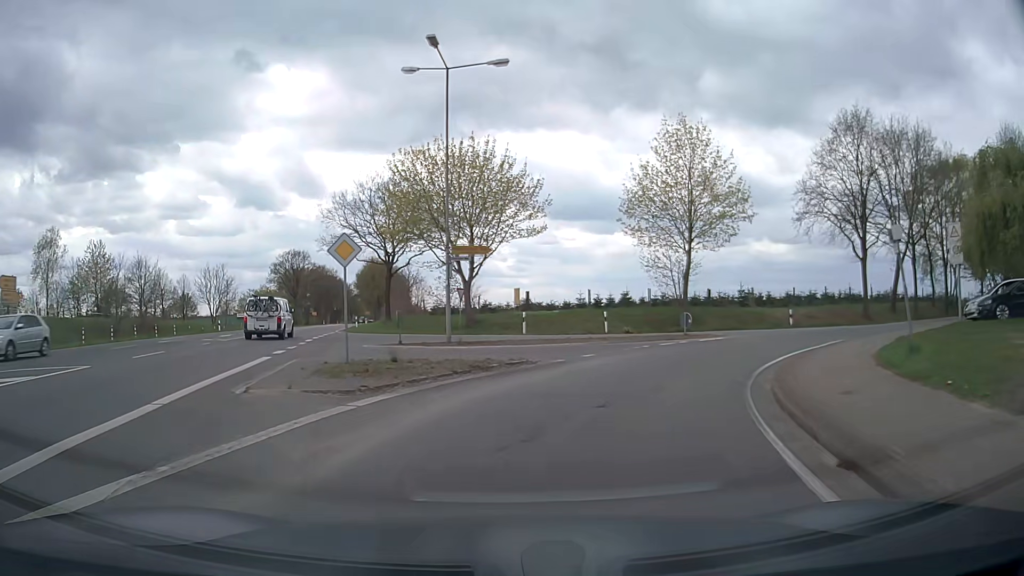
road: secondary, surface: asphalt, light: Day
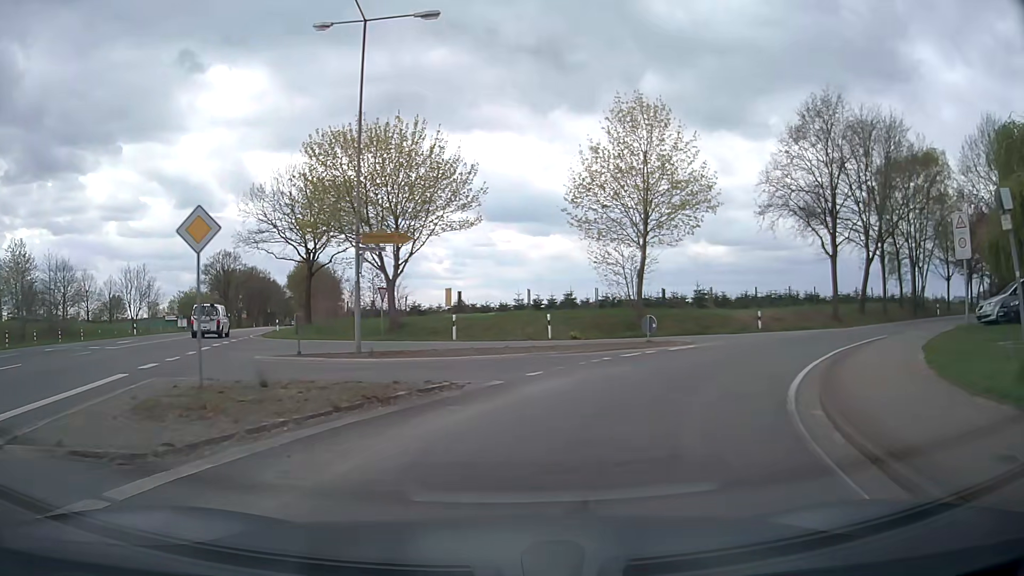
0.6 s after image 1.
(+0.2, +4.6) m; +6°
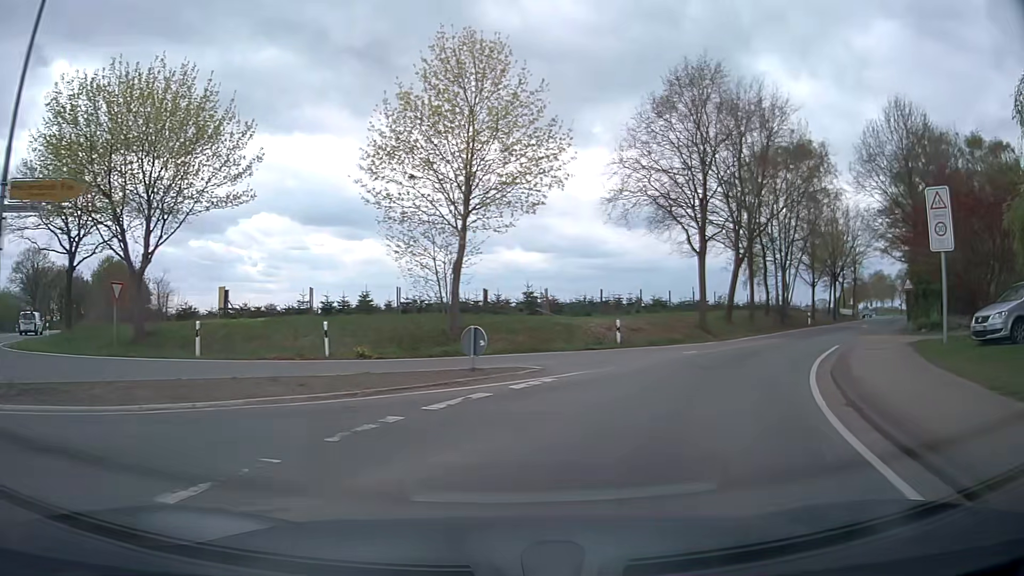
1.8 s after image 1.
(+1.1, +8.7) m; +15°
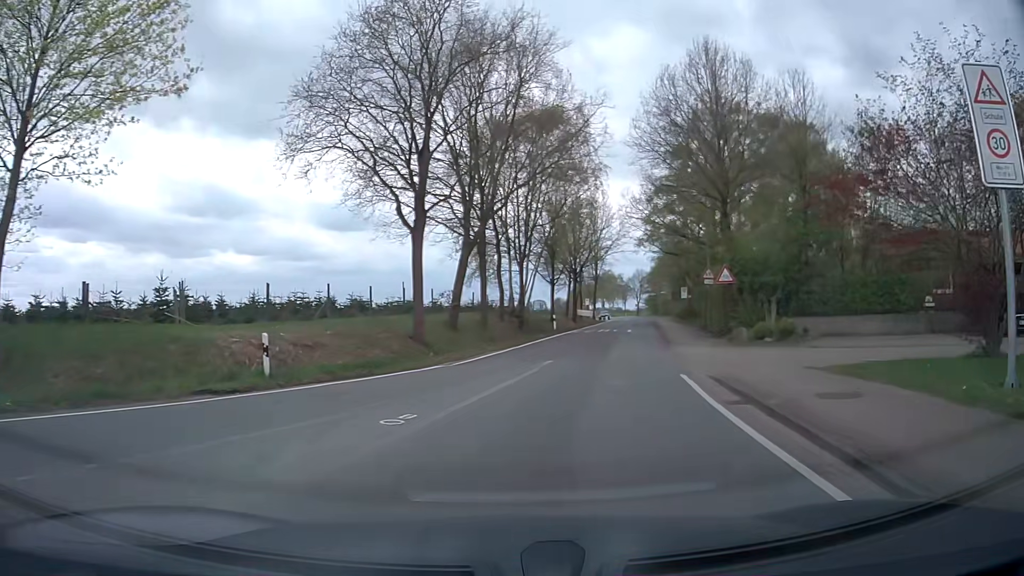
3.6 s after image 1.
(+2.6, +11.5) m; +25°
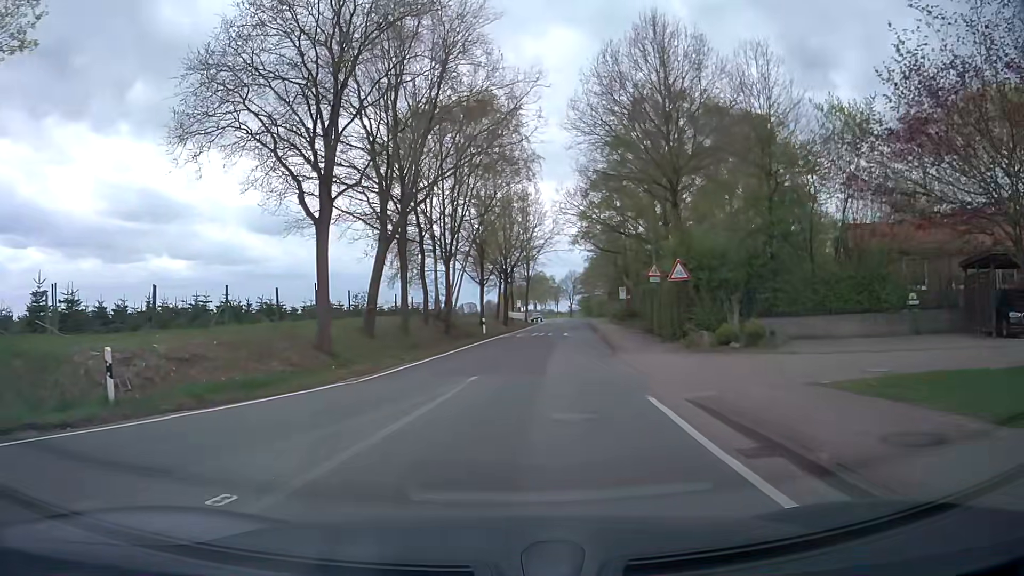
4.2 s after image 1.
(+0.2, +3.5) m; +6°
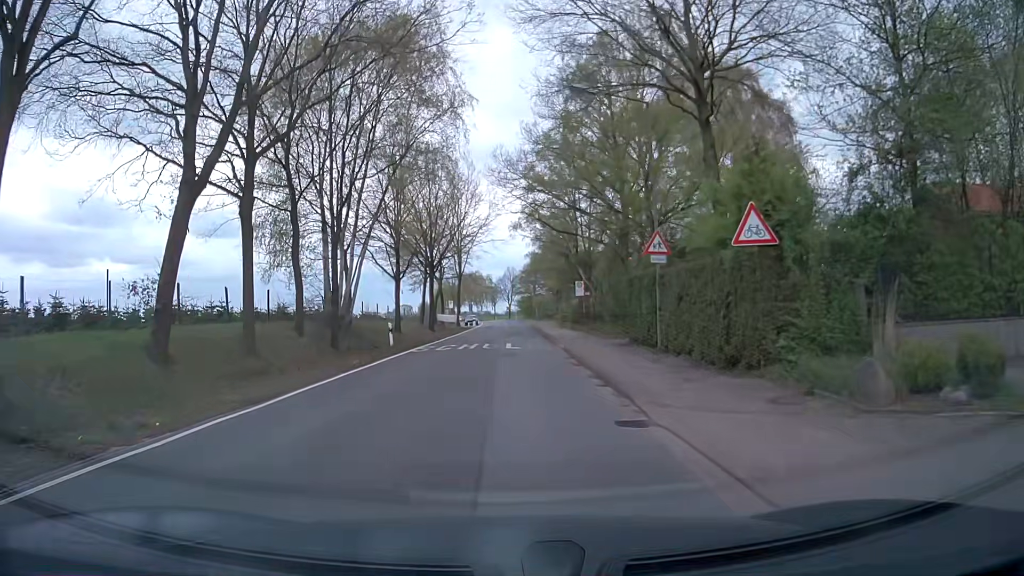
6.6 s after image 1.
(+0.7, +13.1) m; +5°
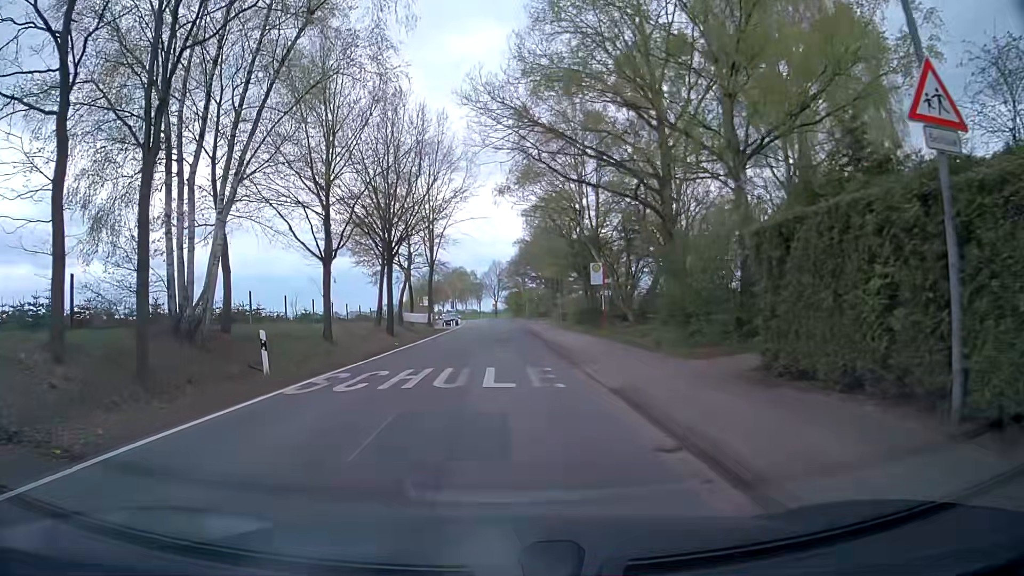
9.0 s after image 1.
(+0.2, +14.5) m; 0°
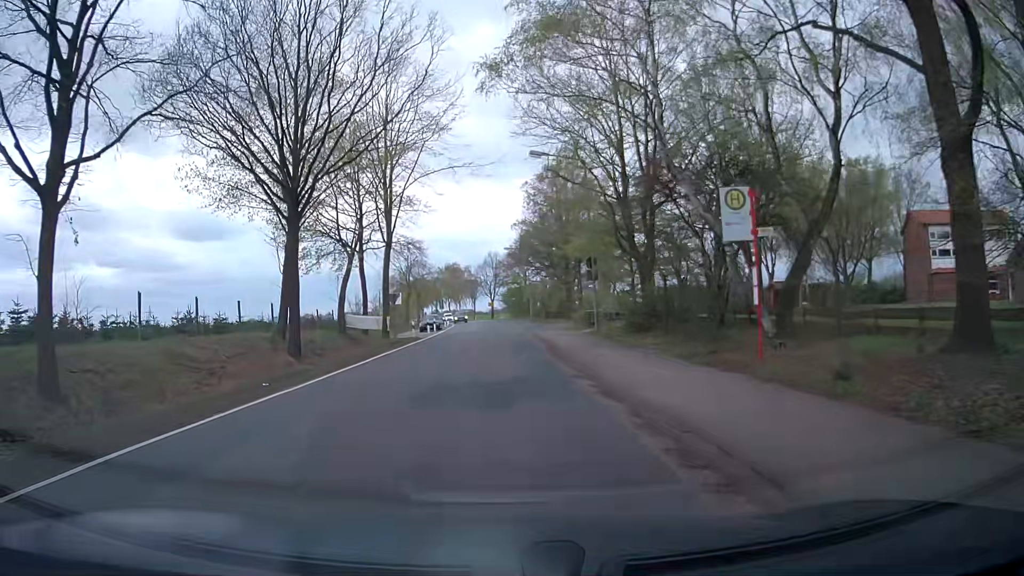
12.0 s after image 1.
(+0.4, +19.2) m; +1°
(0, +10) (0, +20) (0, +30) (0, +40) (0, +50) (-1, +60) (-1, +70) (-2, +80) (-2, +90) (-3, +100) m
